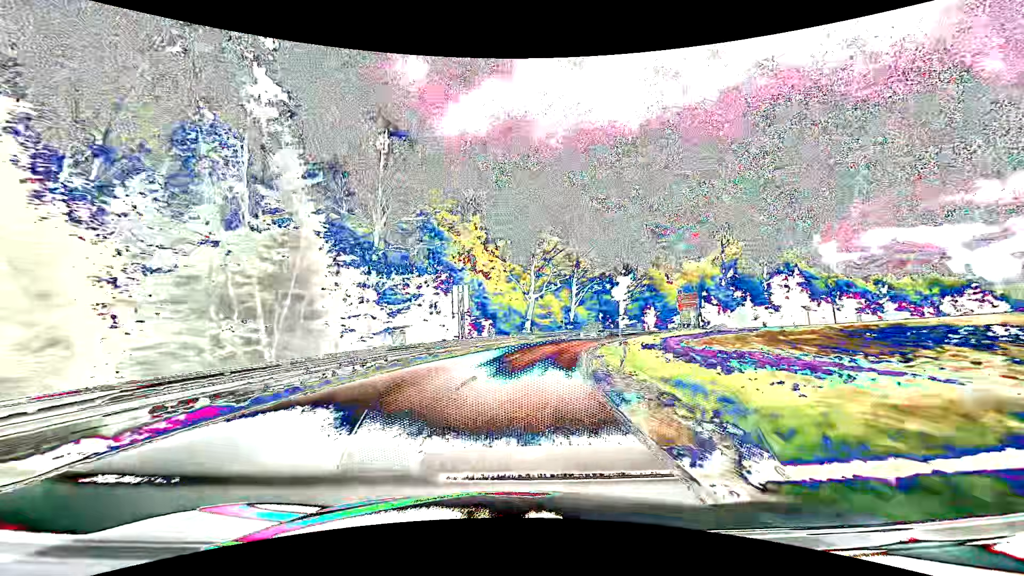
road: secondary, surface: asphalt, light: Day
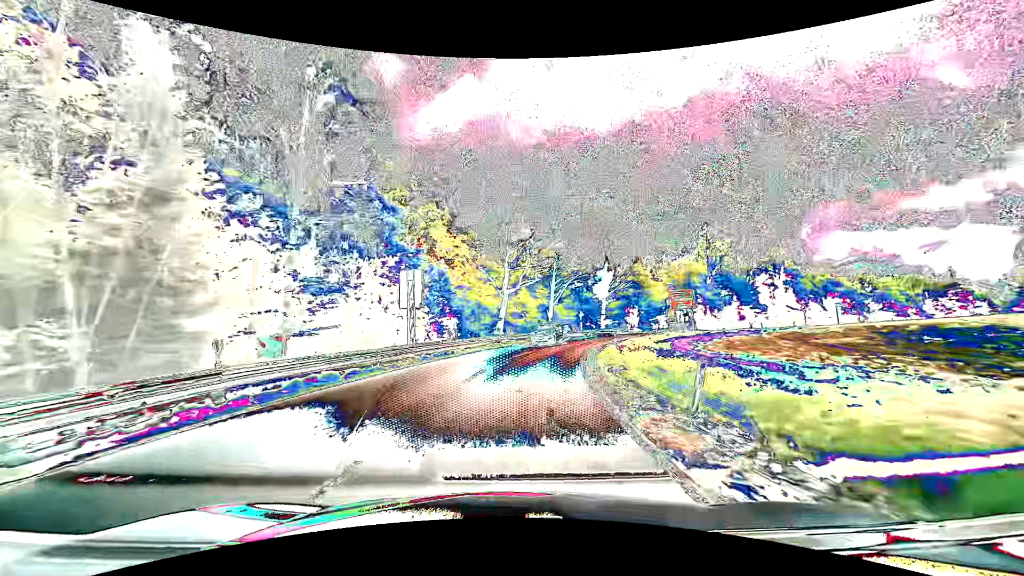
(+0.2, +8.9) m; +3°
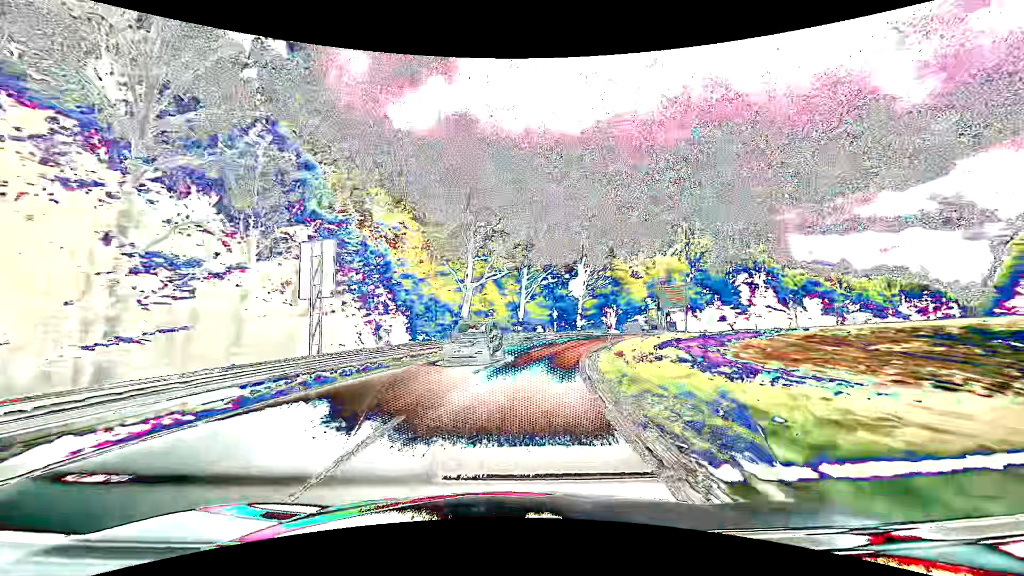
(+0.2, +8.6) m; +3°
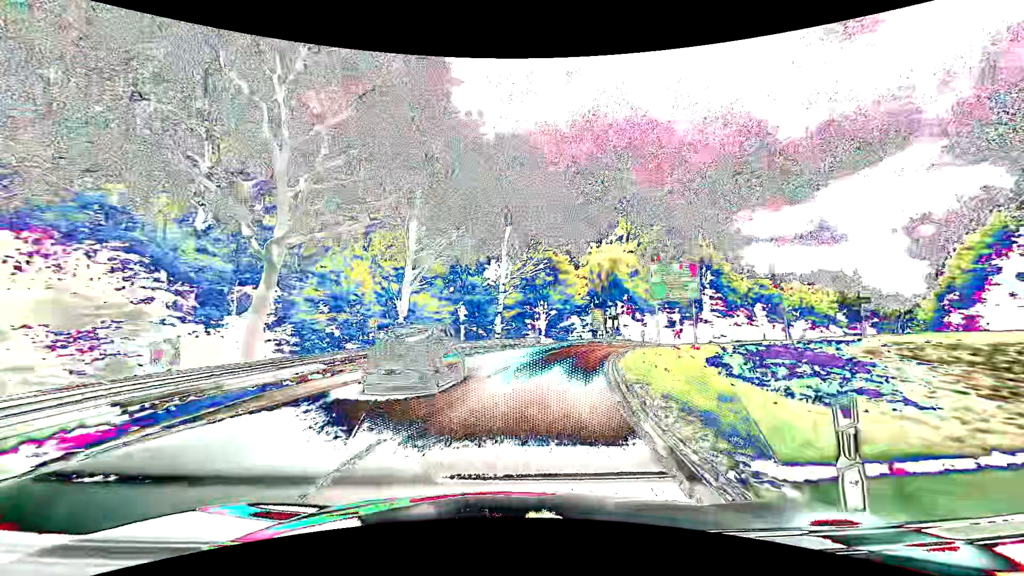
(+2.2, +23.4) m; +10°
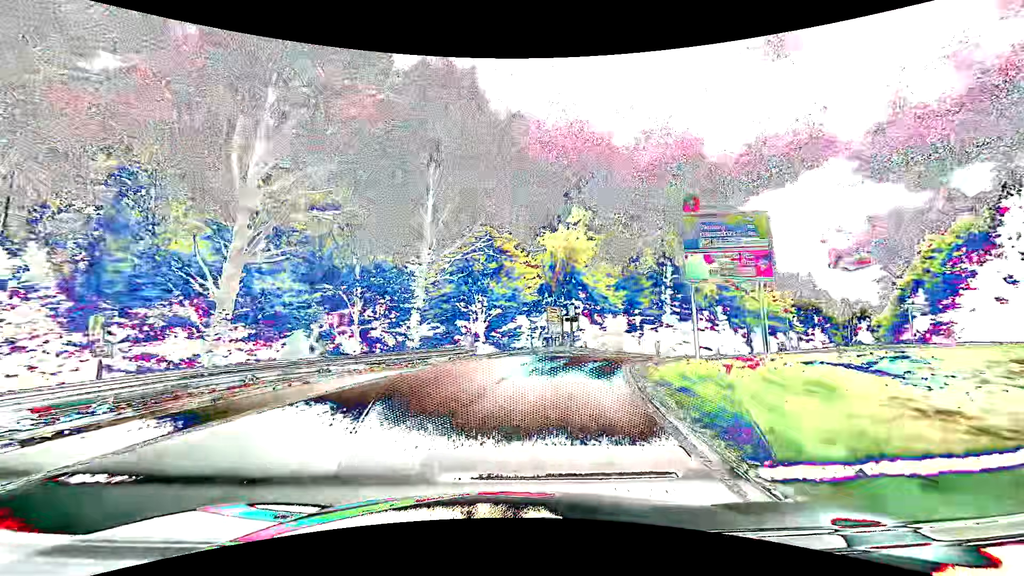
(+0.9, +13.7) m; +7°
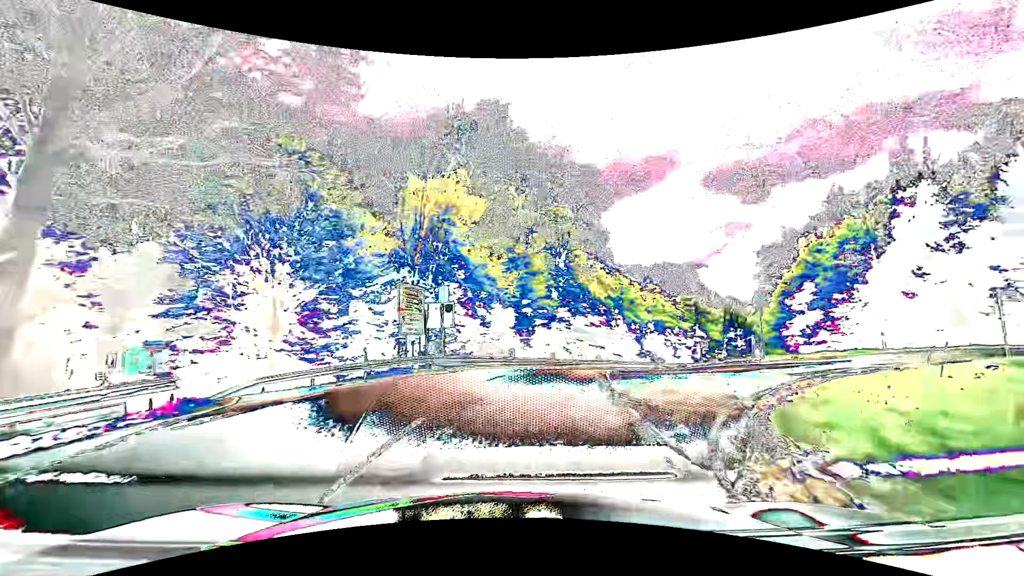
(+1.8, +17.3) m; +15°
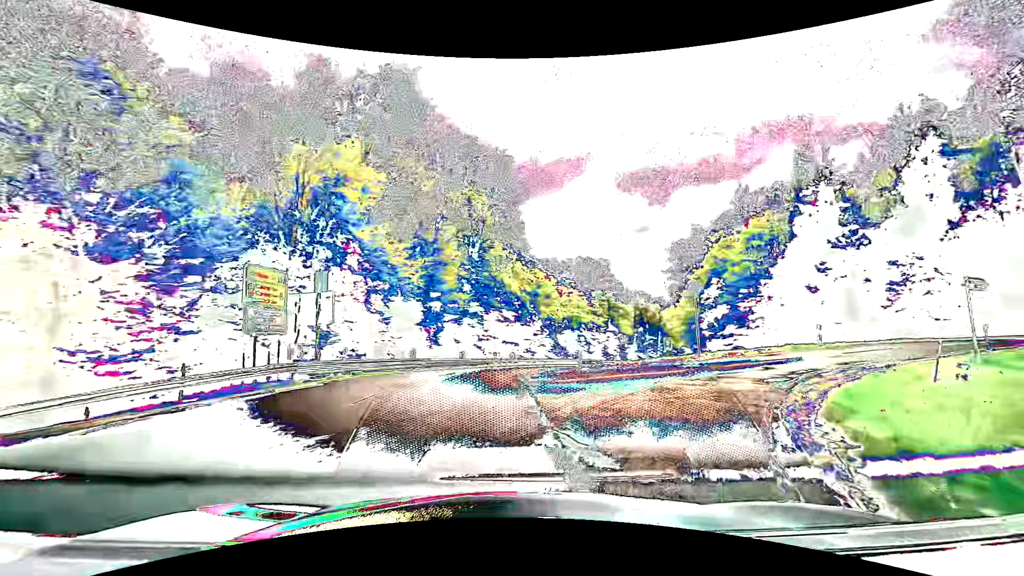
(+0.4, +5.0) m; +9°
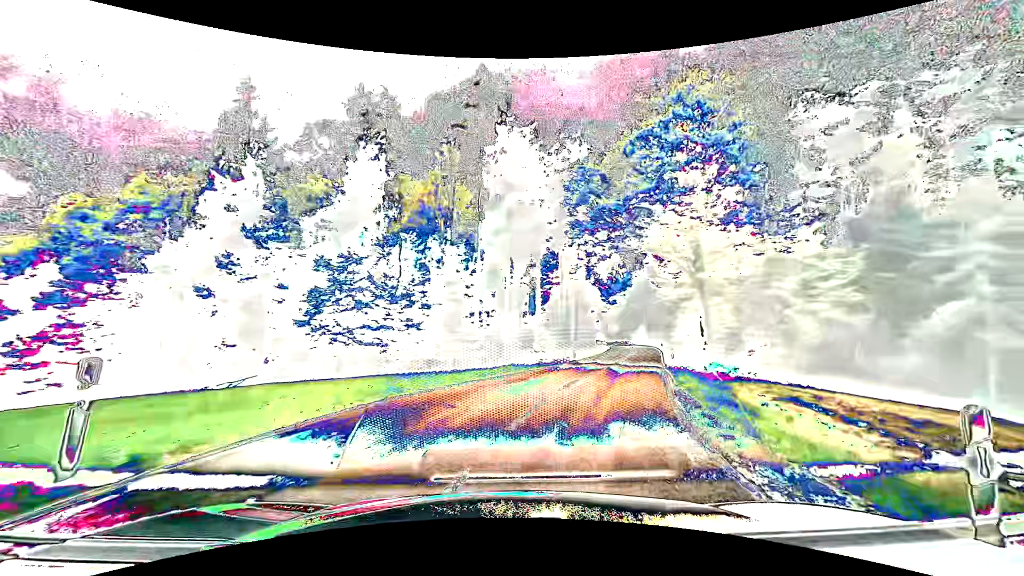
(+12.2, +20.8) m; +60°
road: tertiary
(+2, +10) (+5, +19) (+8, +29) (+11, +38) (+14, +48) (+17, +57) (+20, +67) (+22, +77) (+24, +87) (+25, +97) m
